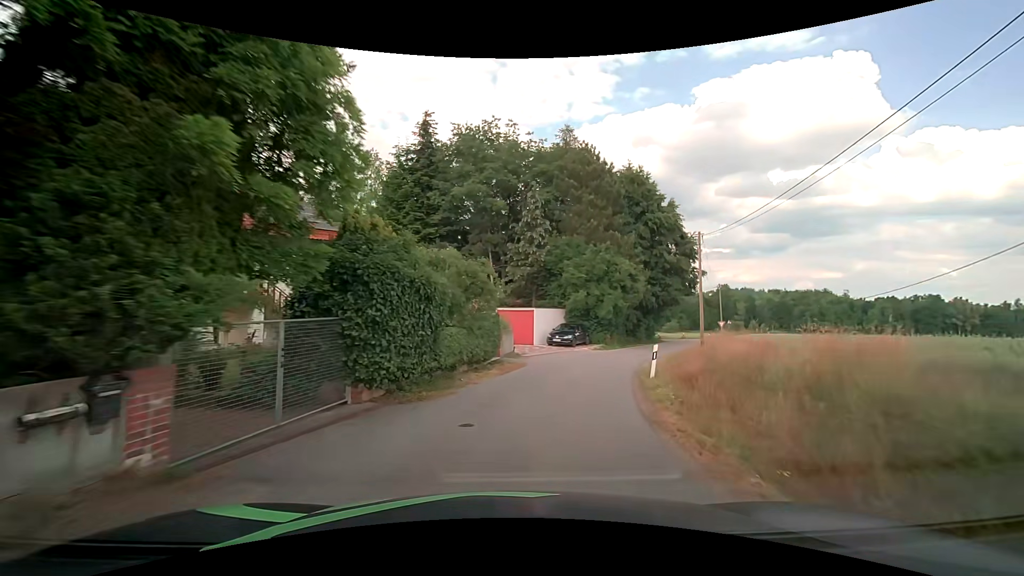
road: unclassified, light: Day
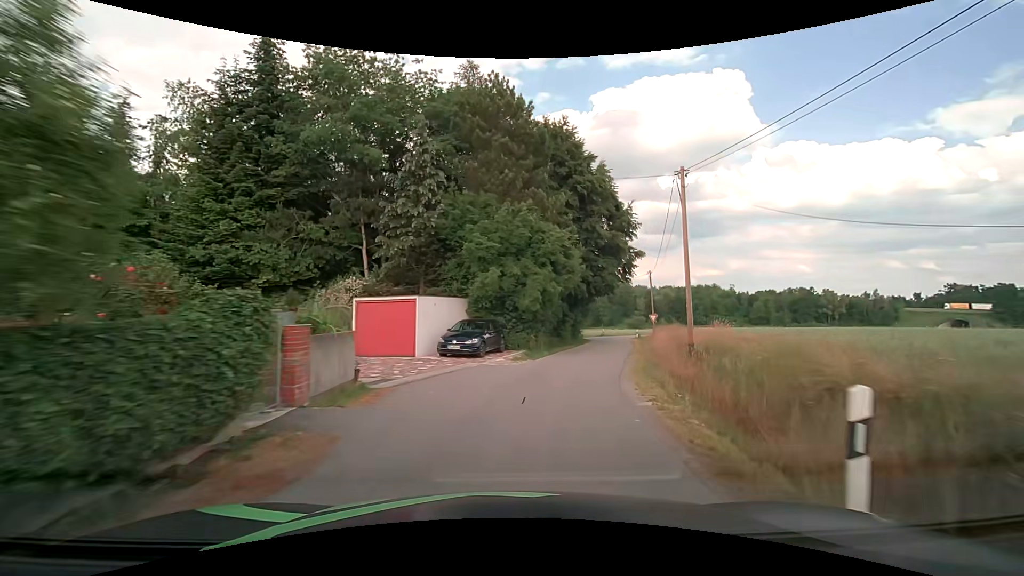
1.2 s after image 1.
(+1.3, +12.4) m; +11°
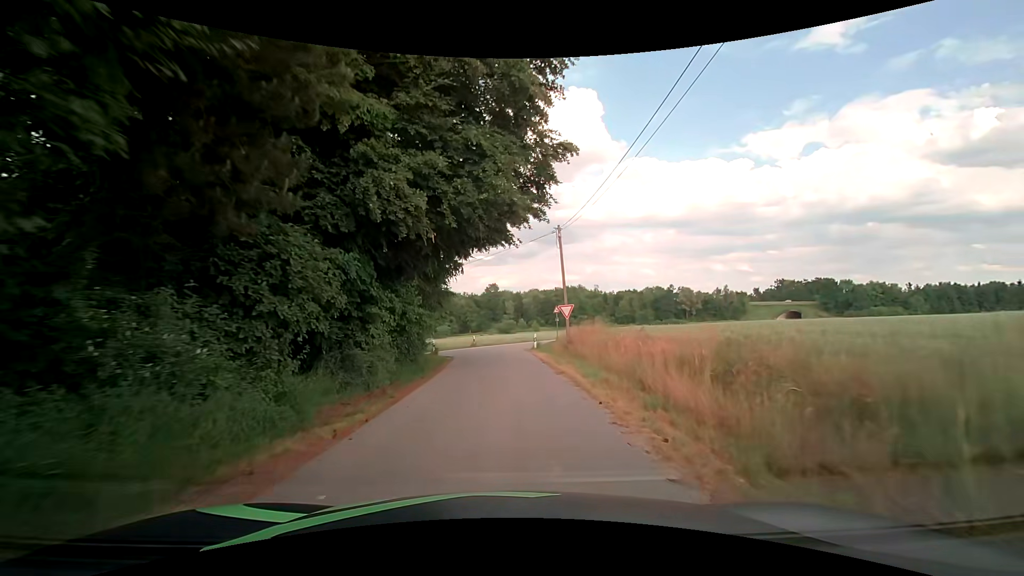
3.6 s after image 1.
(+3.8, +24.1) m; +15°
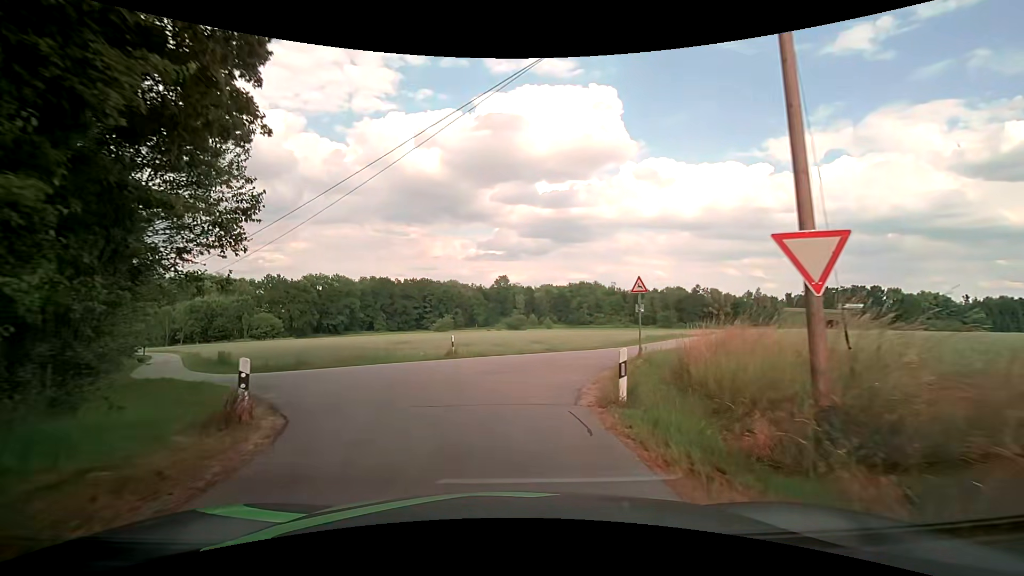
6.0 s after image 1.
(0.0, +20.9) m; -1°
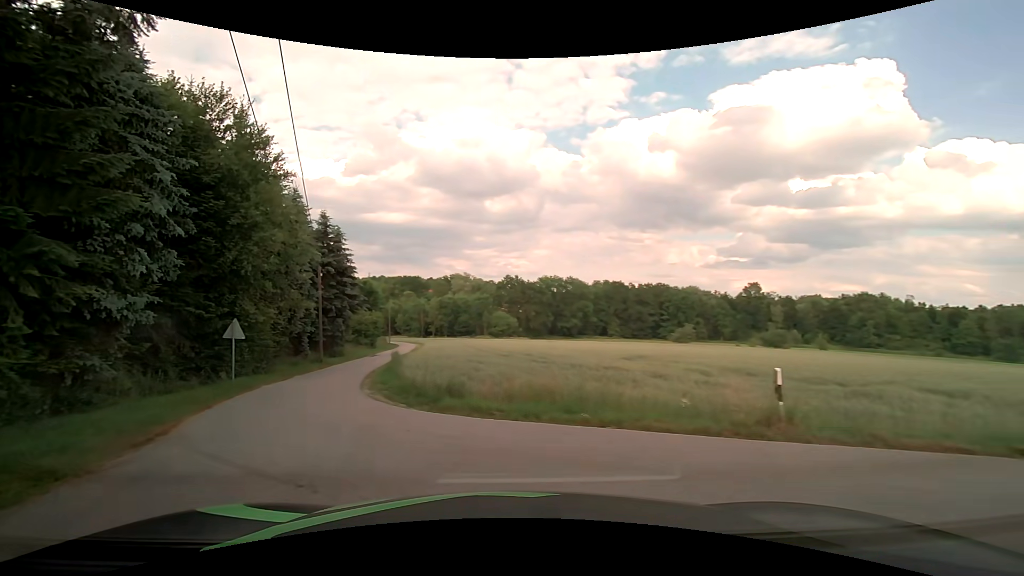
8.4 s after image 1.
(-1.9, +13.0) m; -25°
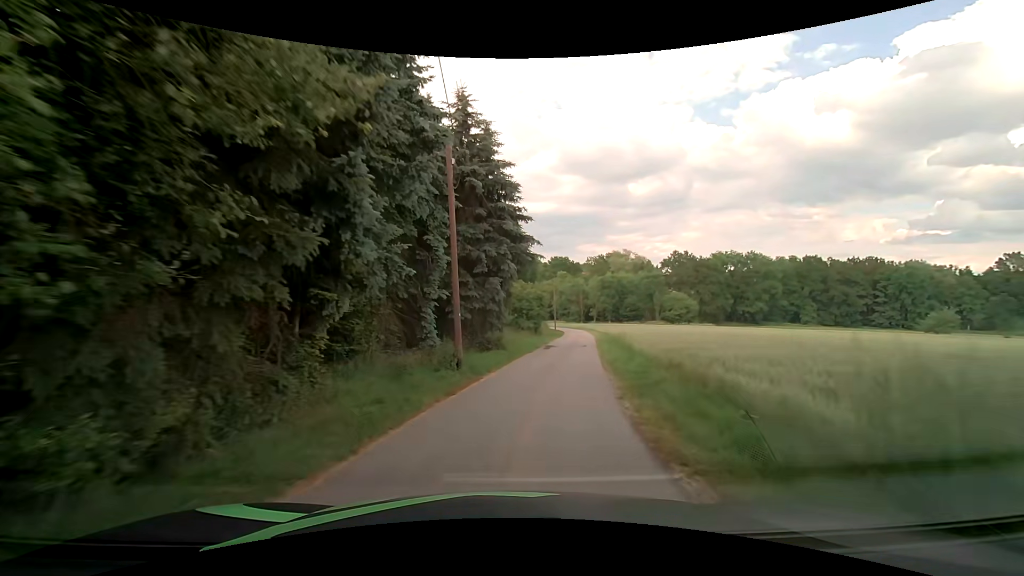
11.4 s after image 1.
(-7.1, +21.3) m; -18°
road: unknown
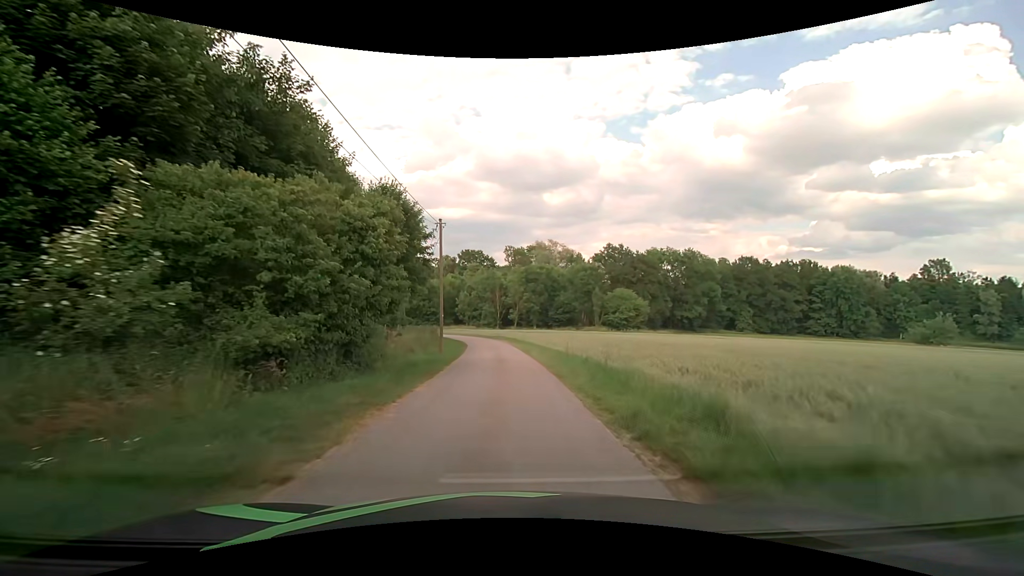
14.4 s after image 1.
(+4.6, +33.6) m; +11°
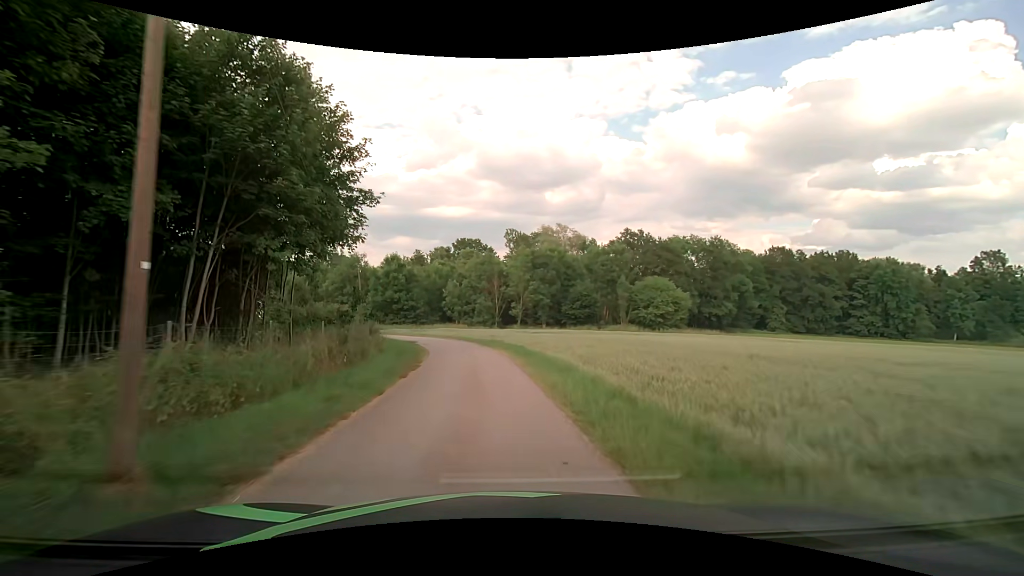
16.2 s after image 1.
(+0.1, +19.9) m; 0°
(0, +10) (-1, +20) (-2, +30) (-5, +39) (-9, +48) (-15, +56) (-23, +63) (-31, +69) (-39, +75) (-47, +81) m
